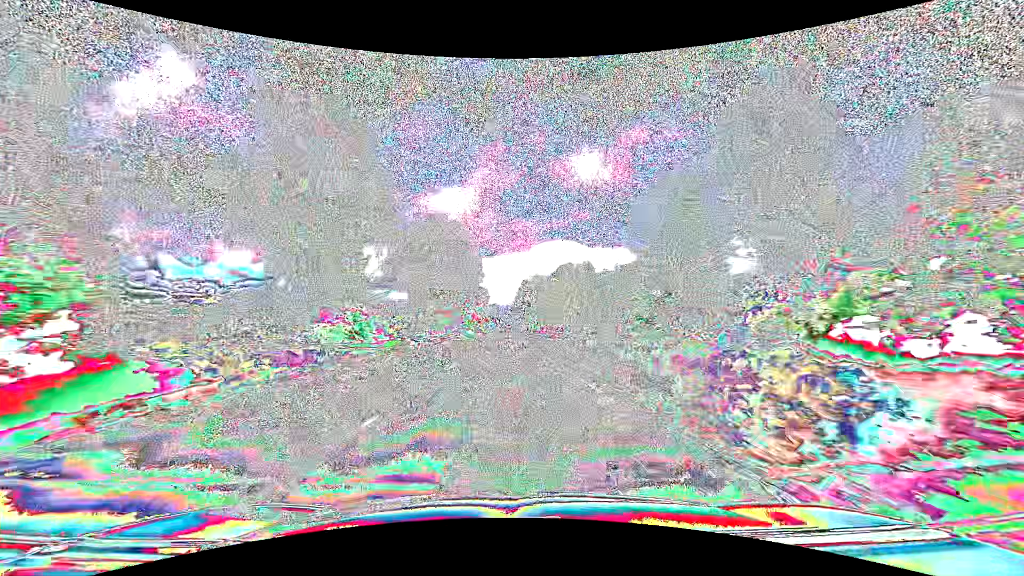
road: primary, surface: asphalt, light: Day
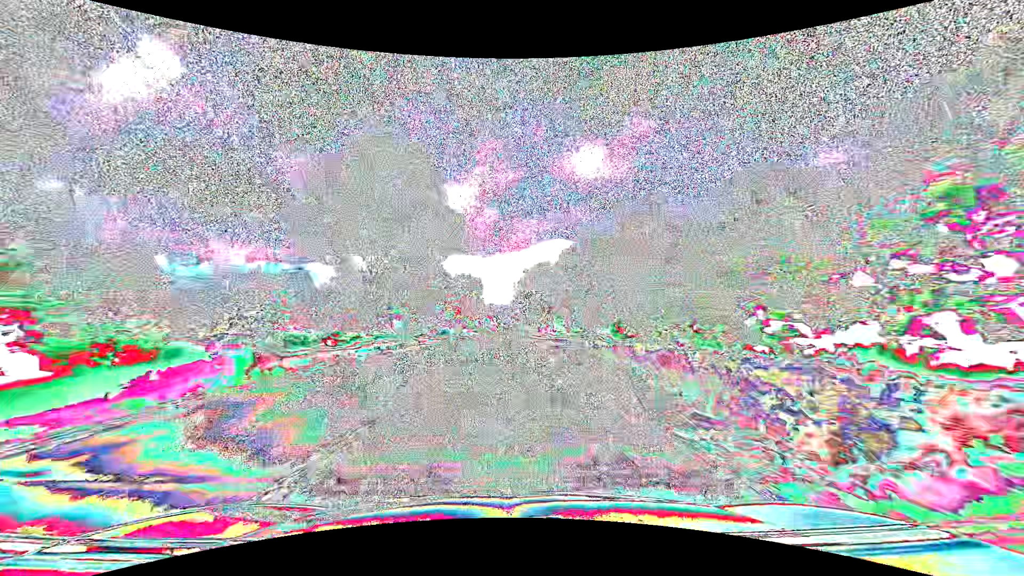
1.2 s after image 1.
(0.0, +31.6) m; 0°
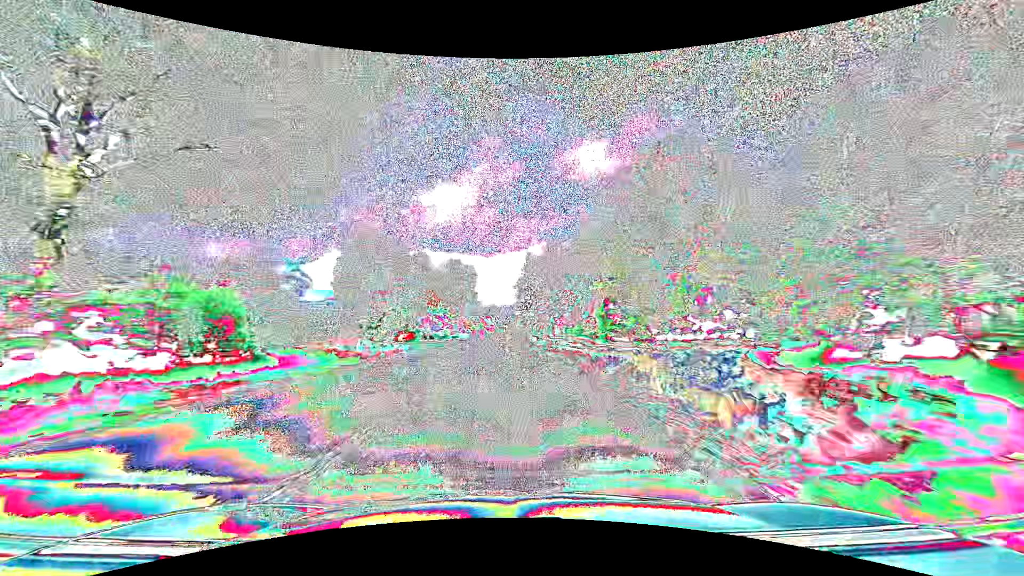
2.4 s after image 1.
(0.0, +31.6) m; 0°
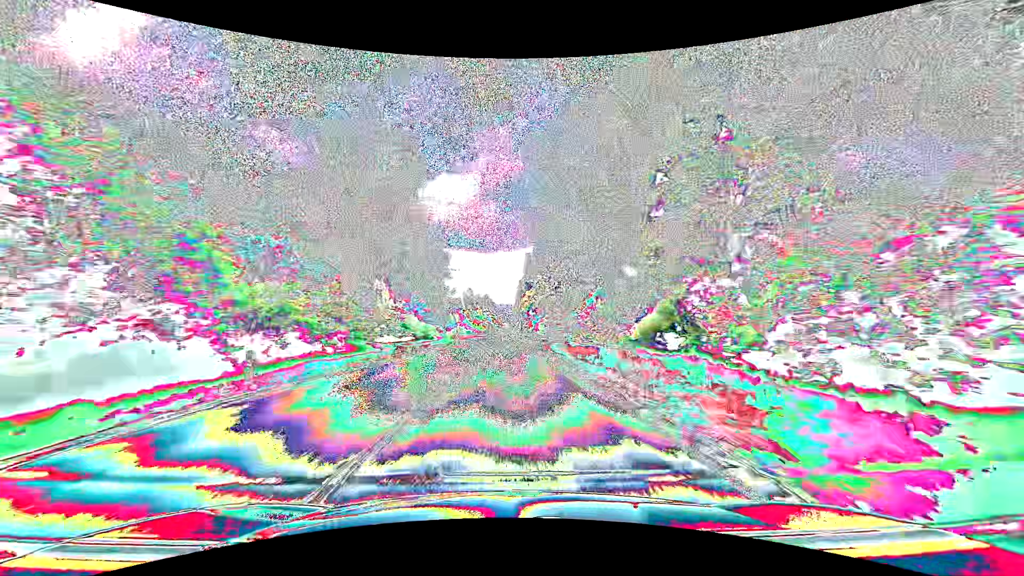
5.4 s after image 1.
(+0.1, +79.1) m; 0°
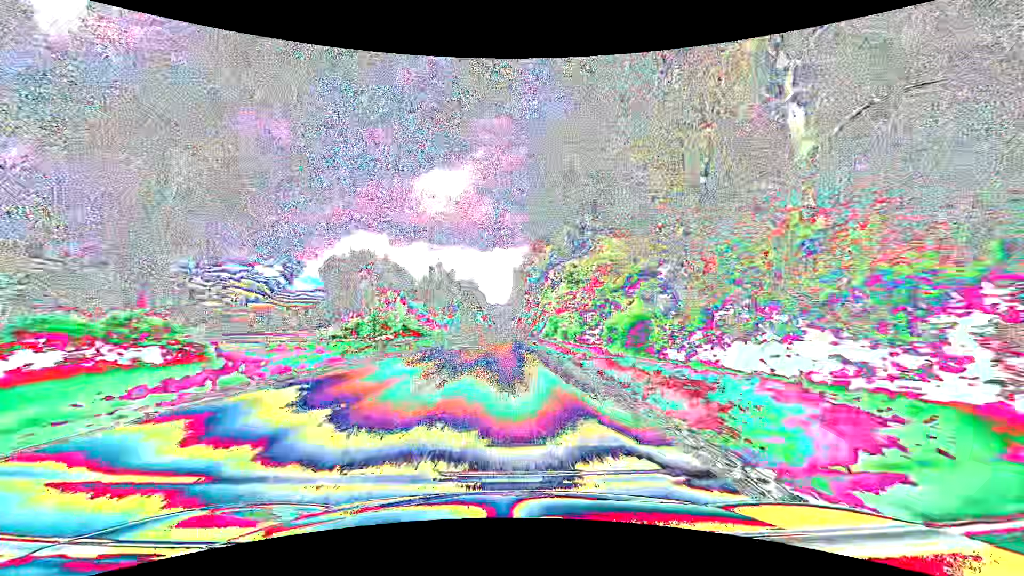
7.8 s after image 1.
(+0.8, +63.4) m; +1°
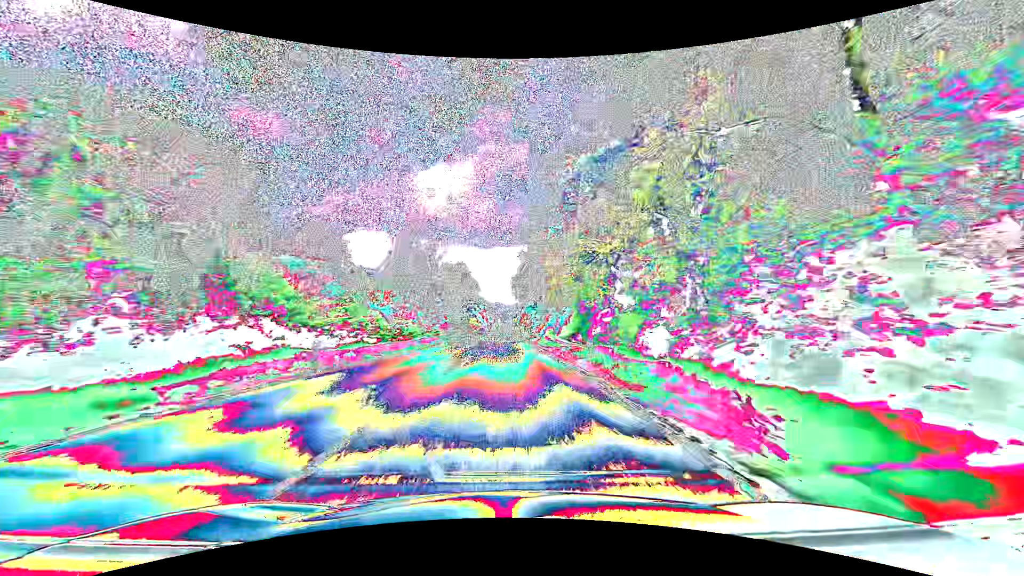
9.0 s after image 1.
(0.0, +31.7) m; 0°
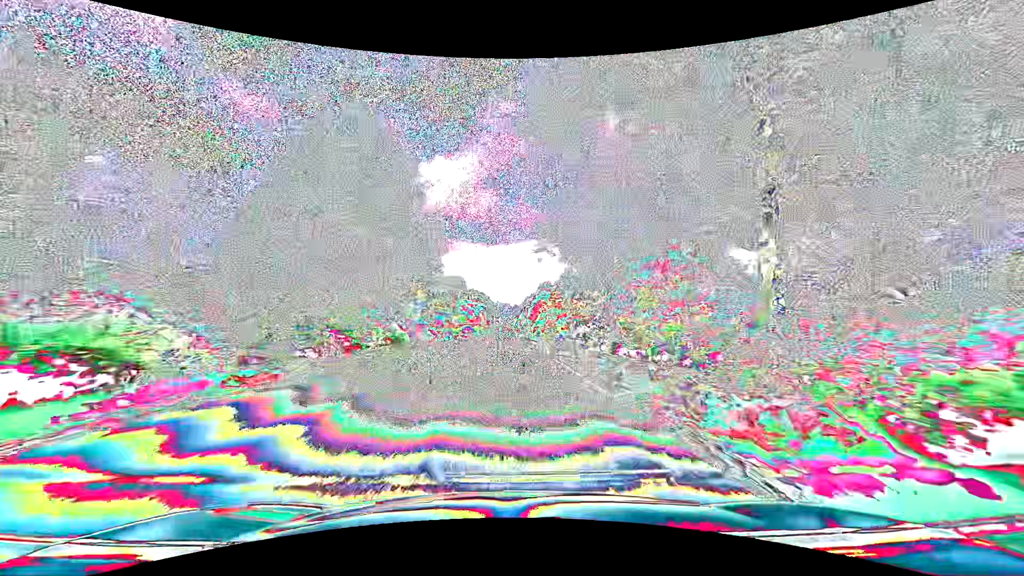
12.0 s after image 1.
(-0.3, +79.2) m; 0°
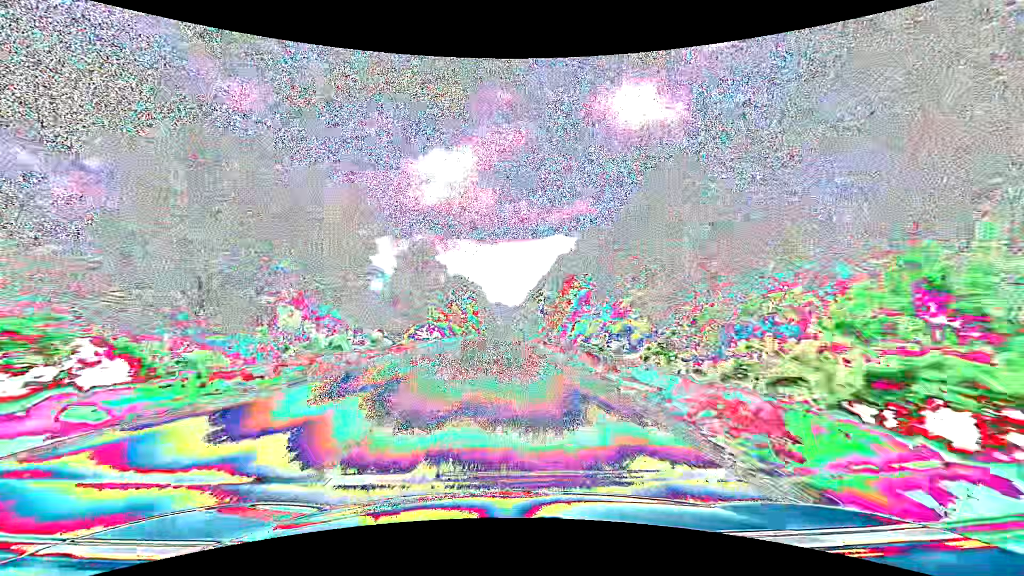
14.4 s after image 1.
(0.0, +63.3) m; 0°
(0, +10) (0, +20) (0, +30) (0, +40) (0, +50) (0, +60) (0, +70) (0, +80) (0, +90) (0, +100) m
